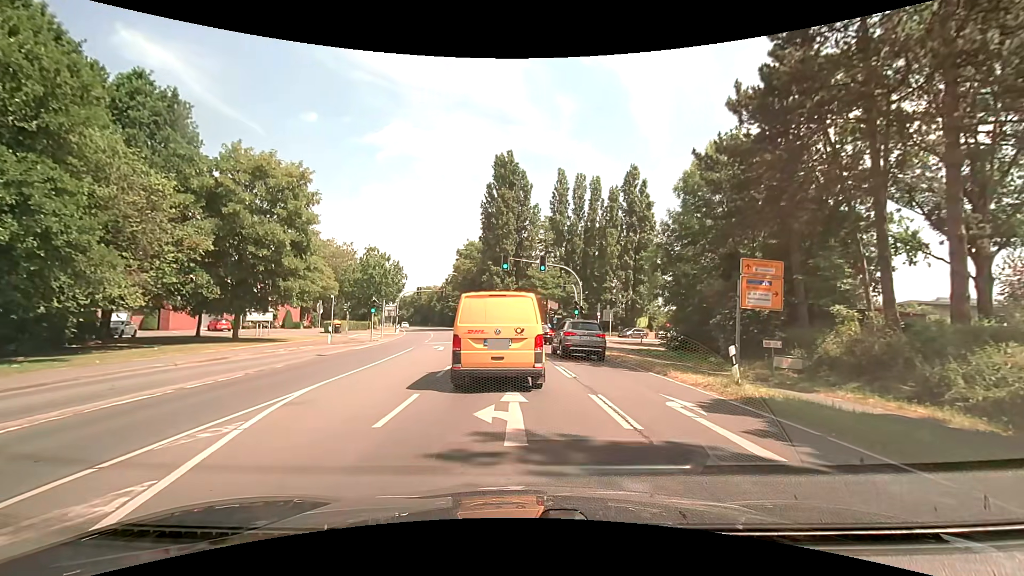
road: secondary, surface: asphalt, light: Day
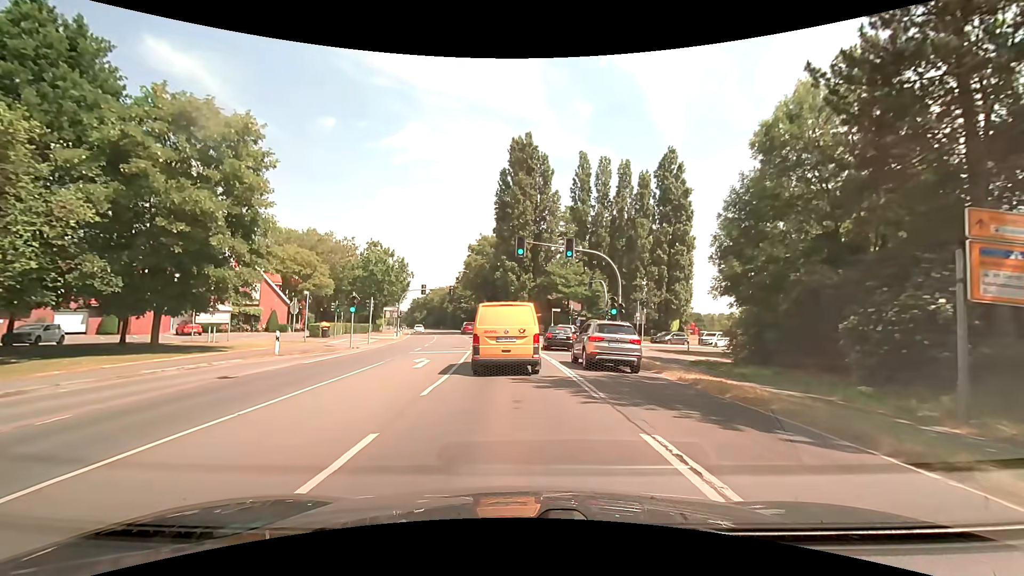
(-0.1, +9.7) m; -1°
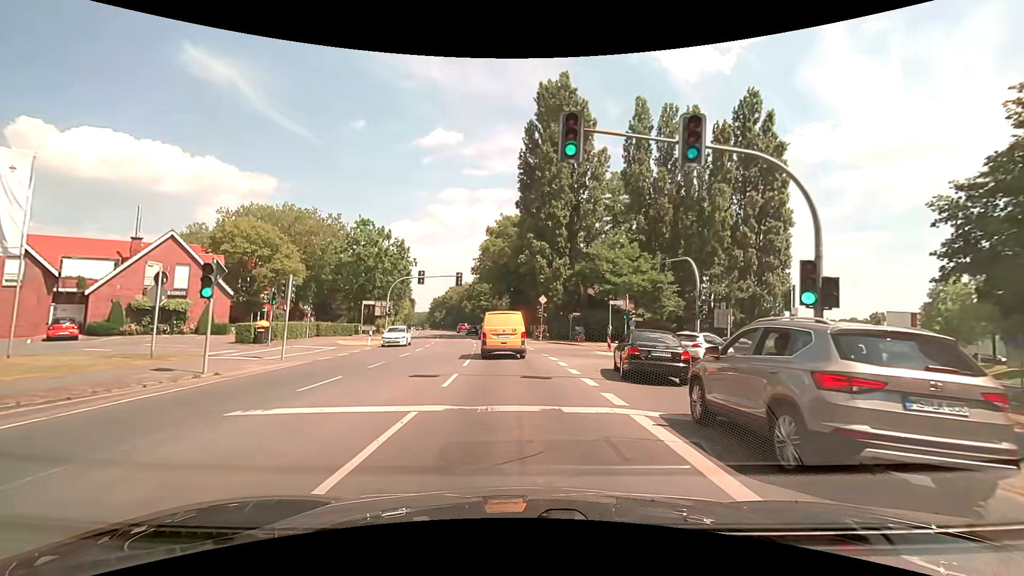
(-0.7, +18.5) m; -3°
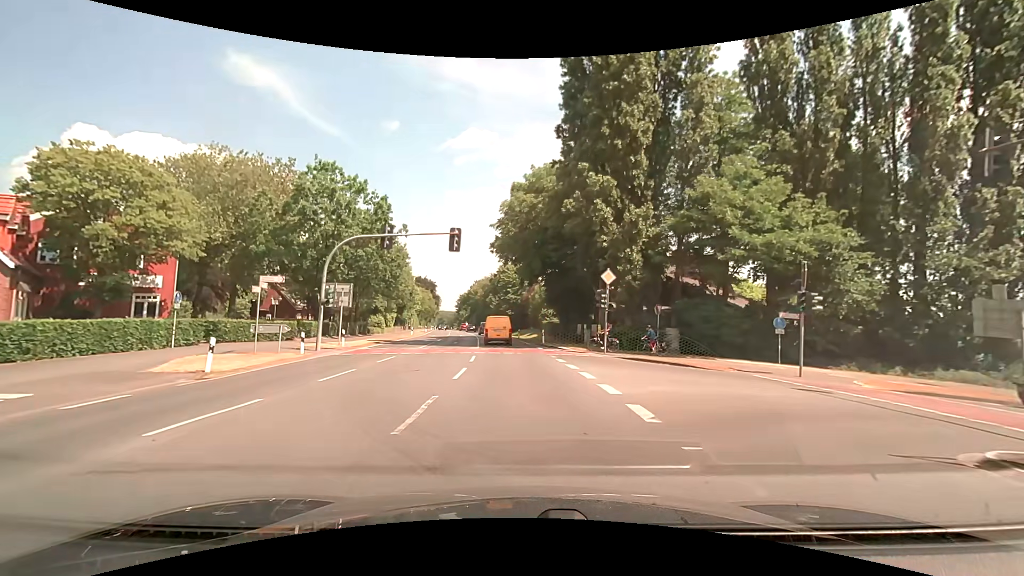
(-0.7, +23.0) m; -4°
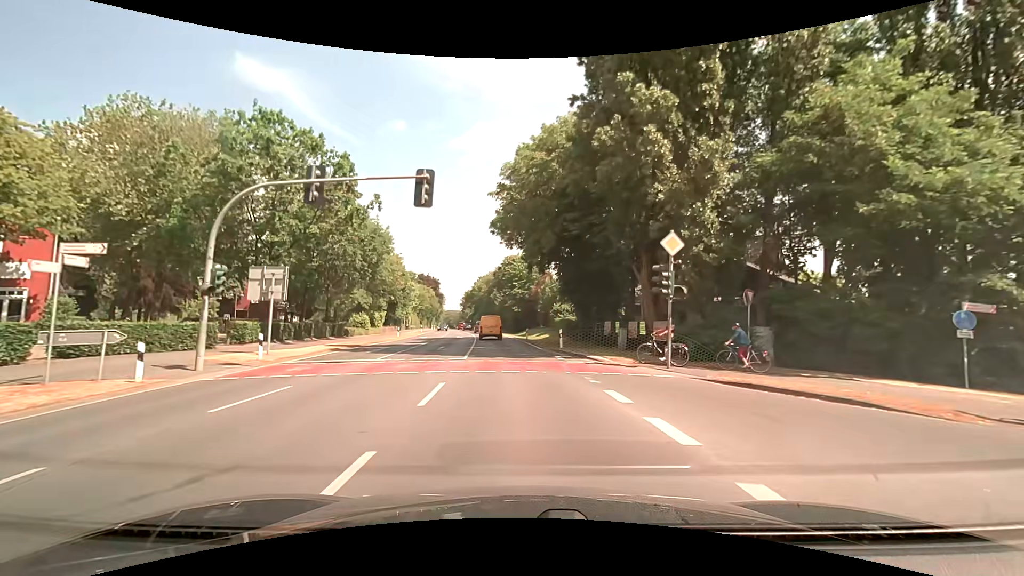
(0.0, +10.6) m; 0°
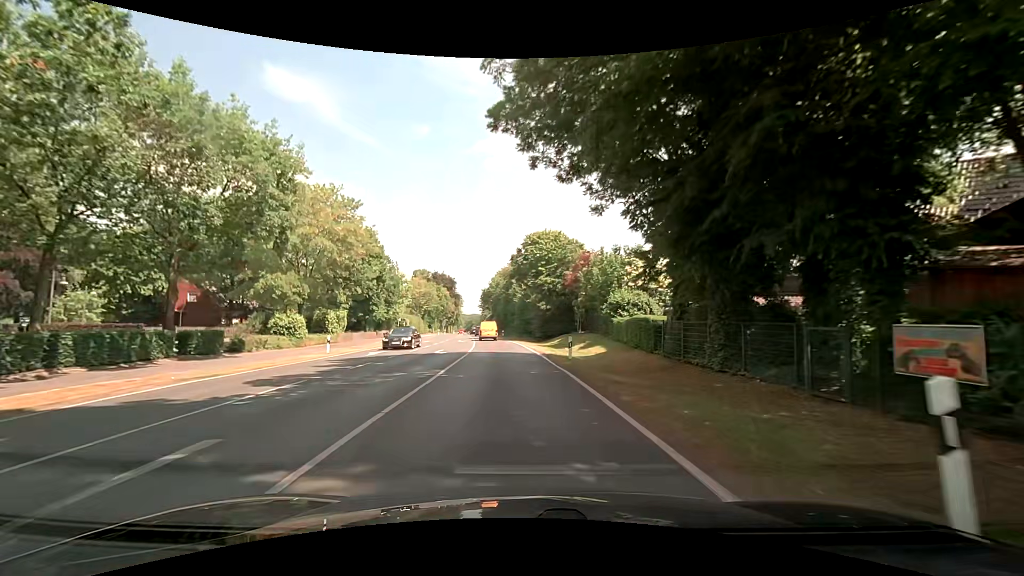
(-0.5, +24.1) m; -4°
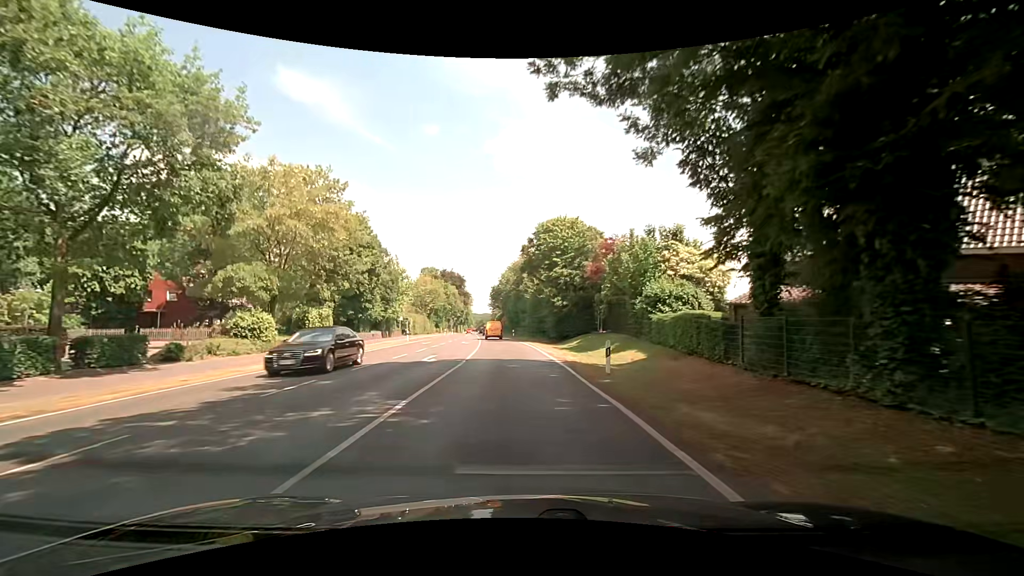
(0.0, +6.6) m; -1°
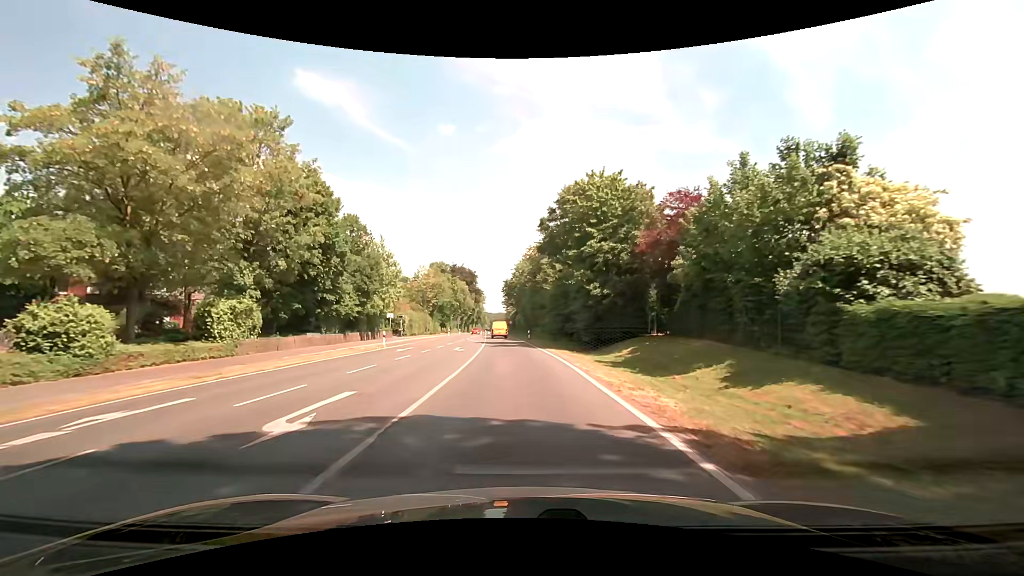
(-0.1, +13.9) m; -1°
(0, +10) (0, +20) (-1, +30) (-2, +40) (-2, +50) (-3, +60) (-3, +70) (-4, +80) (-5, +90) (-6, +100) m
